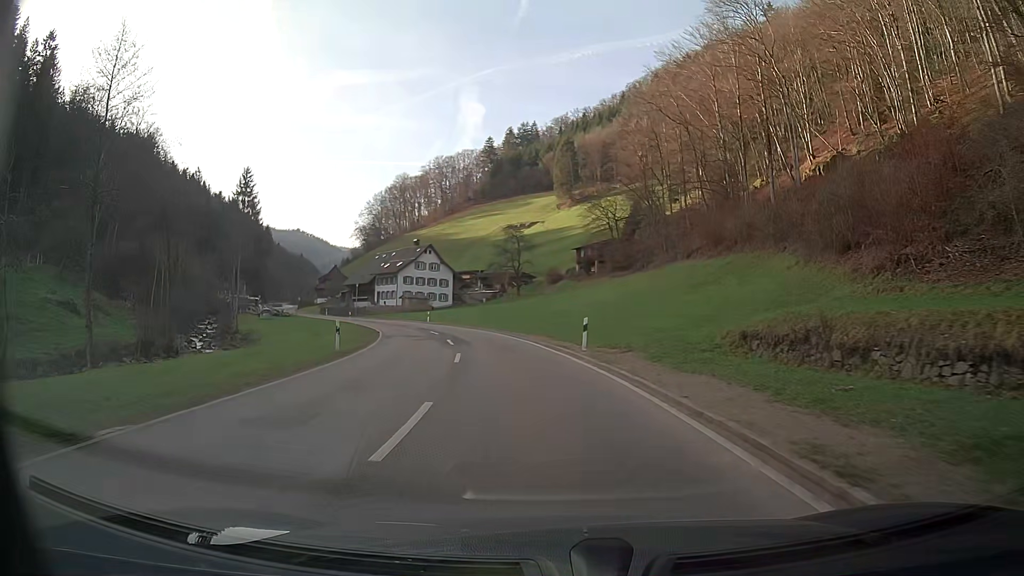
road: secondary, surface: asphalt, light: Day
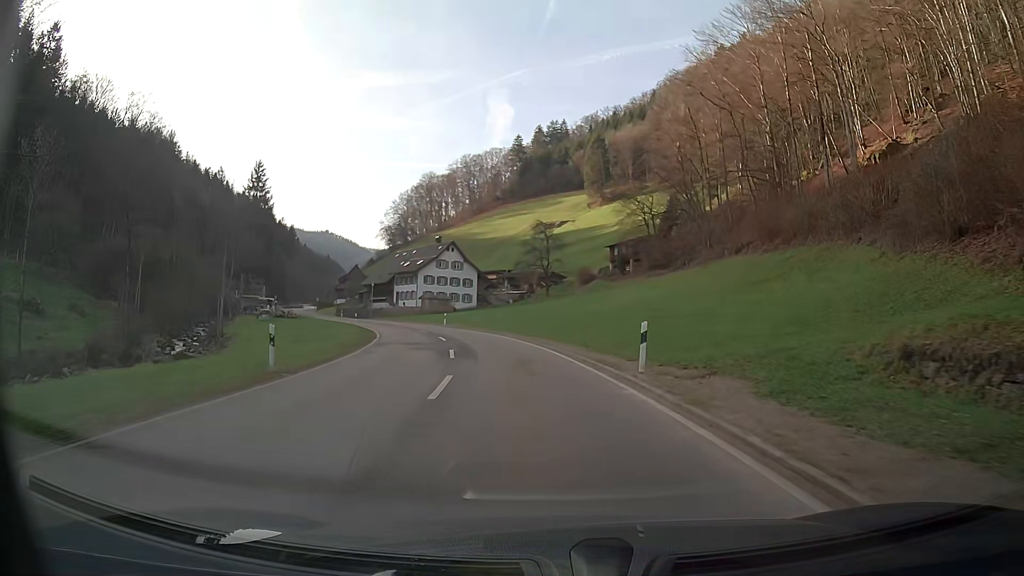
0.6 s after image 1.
(-0.2, +7.7) m; -2°
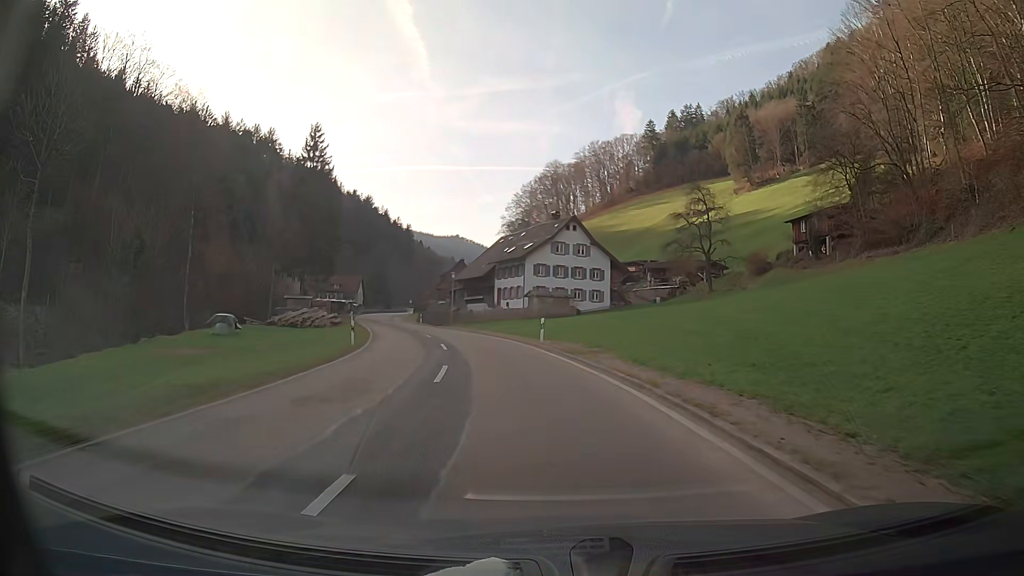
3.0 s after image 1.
(-3.2, +30.9) m; -12°
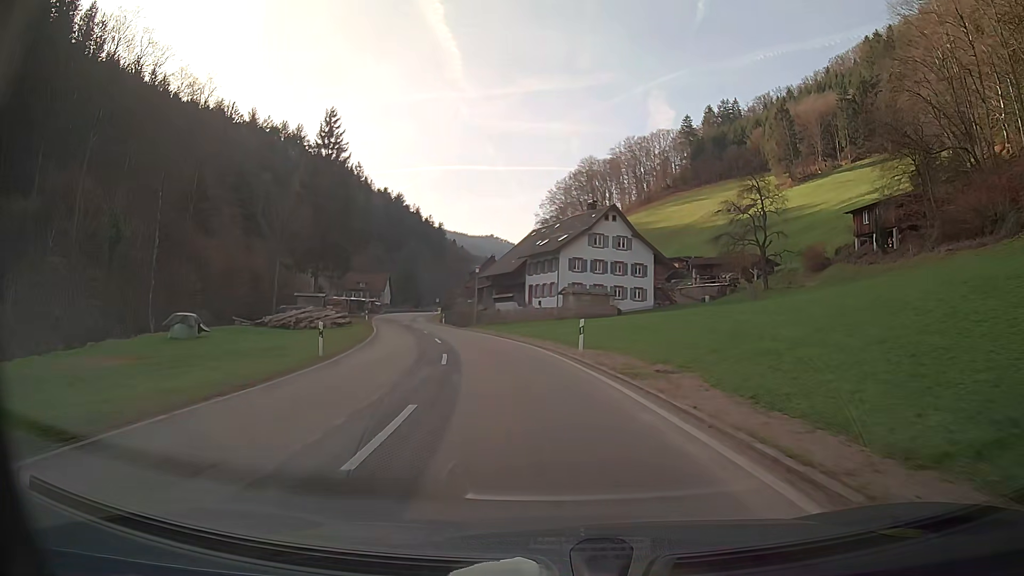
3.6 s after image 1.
(-0.2, +7.8) m; -3°
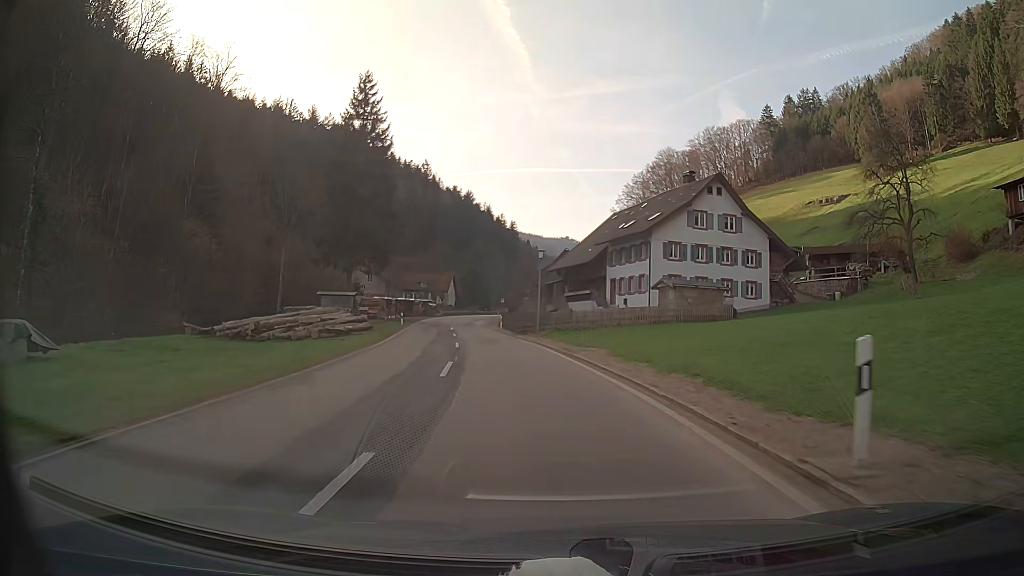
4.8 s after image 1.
(-0.9, +15.7) m; -6°
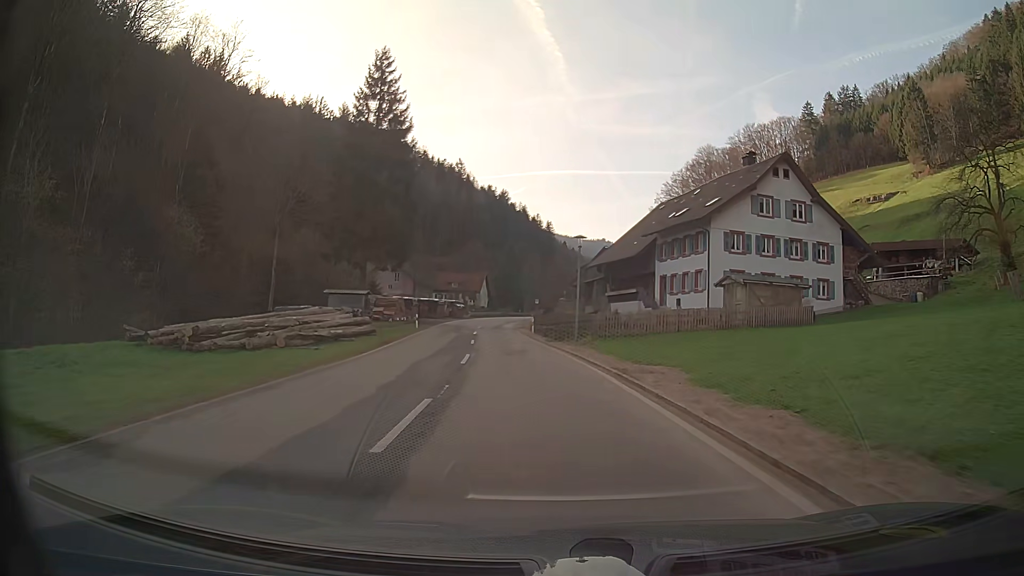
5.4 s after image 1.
(-0.2, +7.9) m; -3°
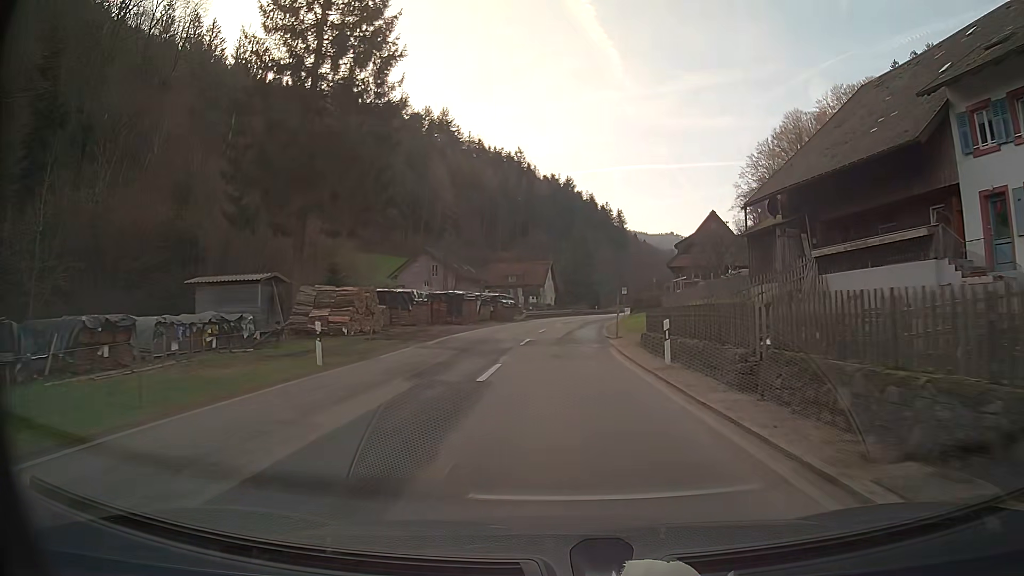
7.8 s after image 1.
(-1.7, +31.8) m; -4°
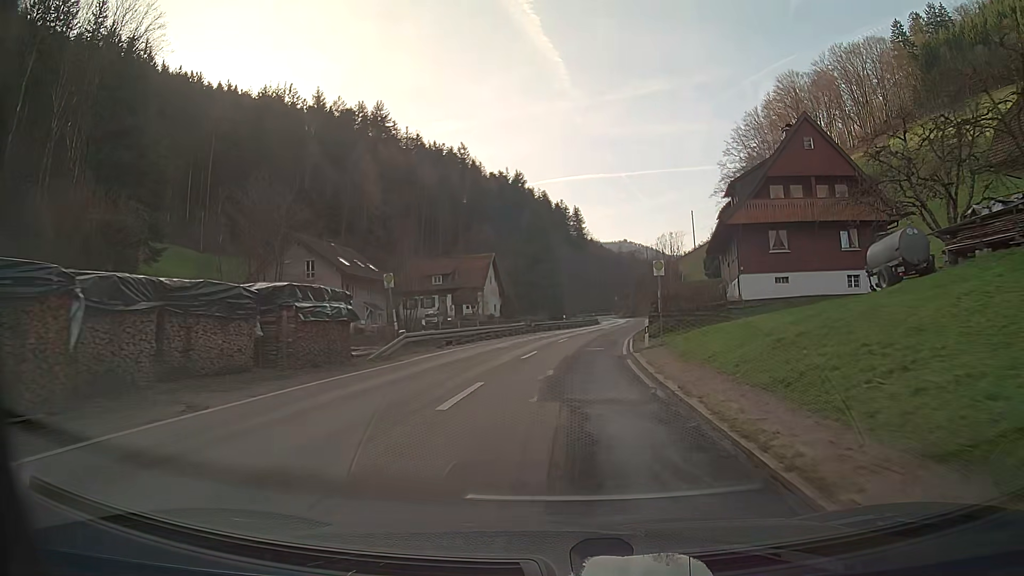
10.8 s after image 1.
(+1.1, +39.6) m; +4°
